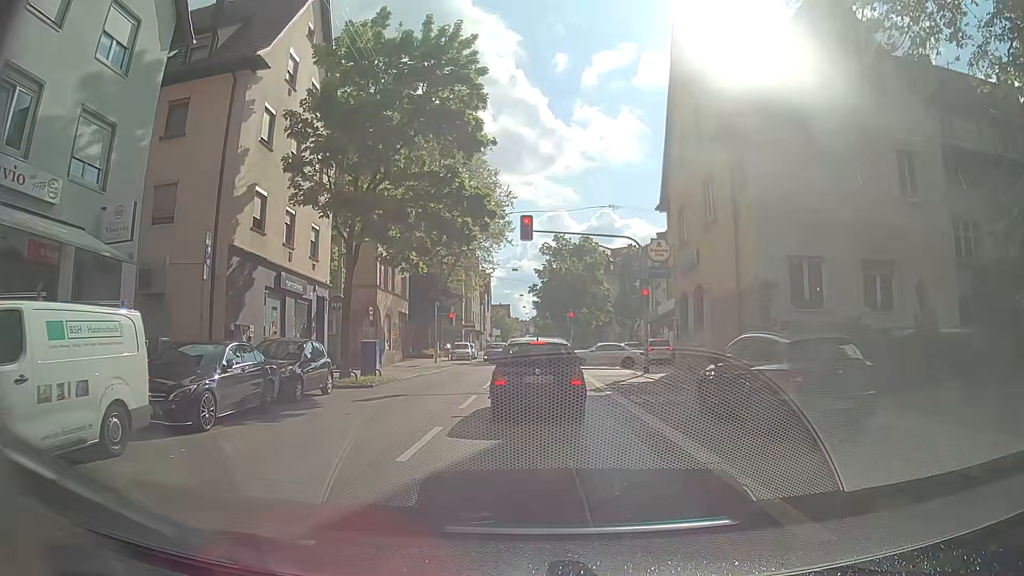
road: secondary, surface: asphalt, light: Day
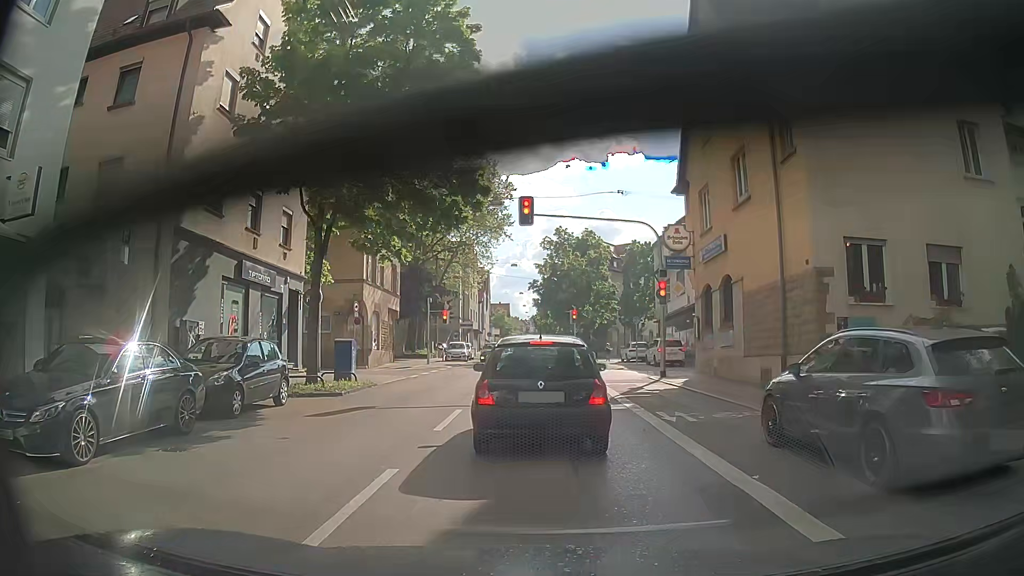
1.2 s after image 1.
(+0.1, +3.4) m; 0°
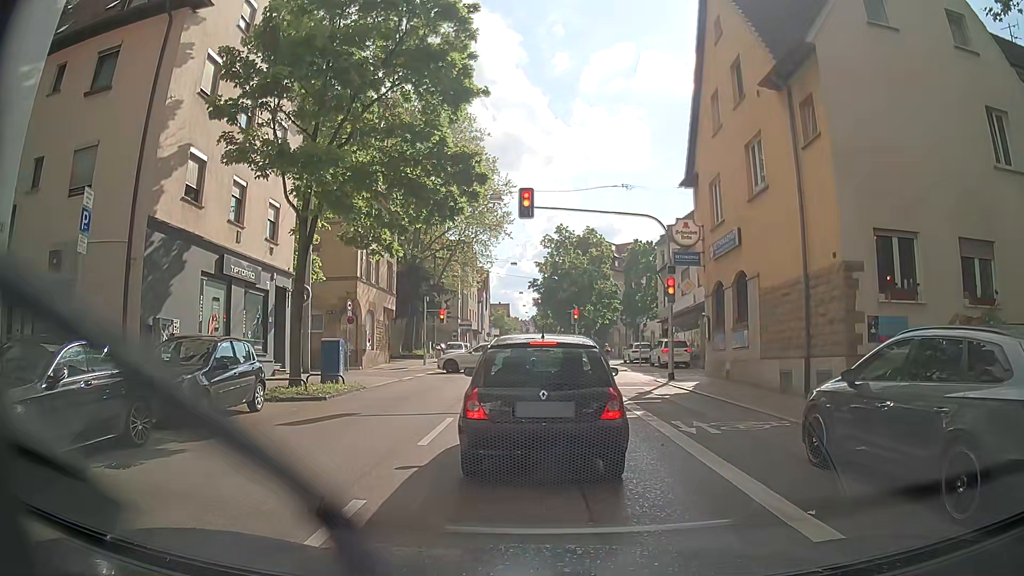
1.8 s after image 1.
(+0.1, +1.4) m; +2°
